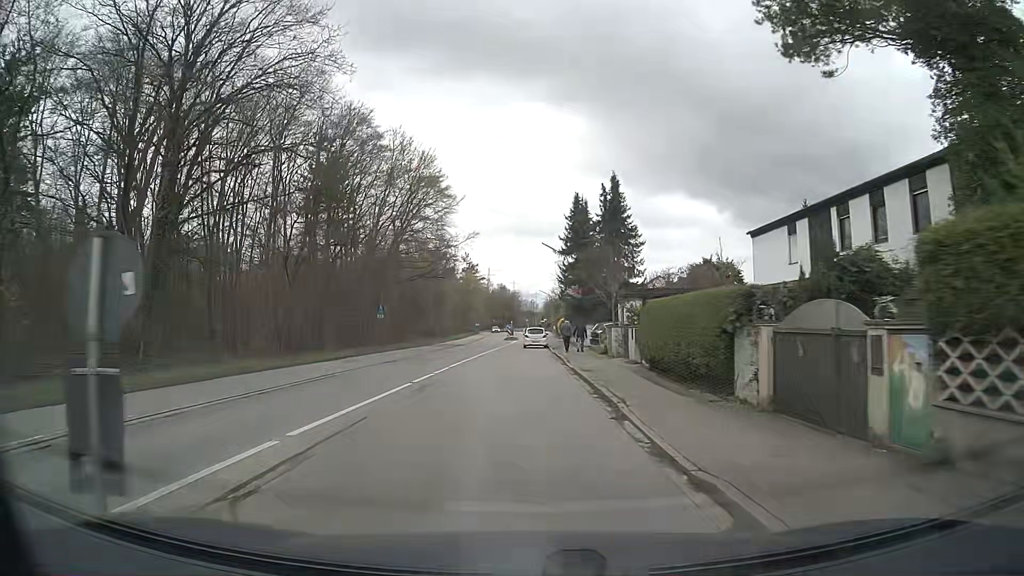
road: tertiary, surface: asphalt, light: Day
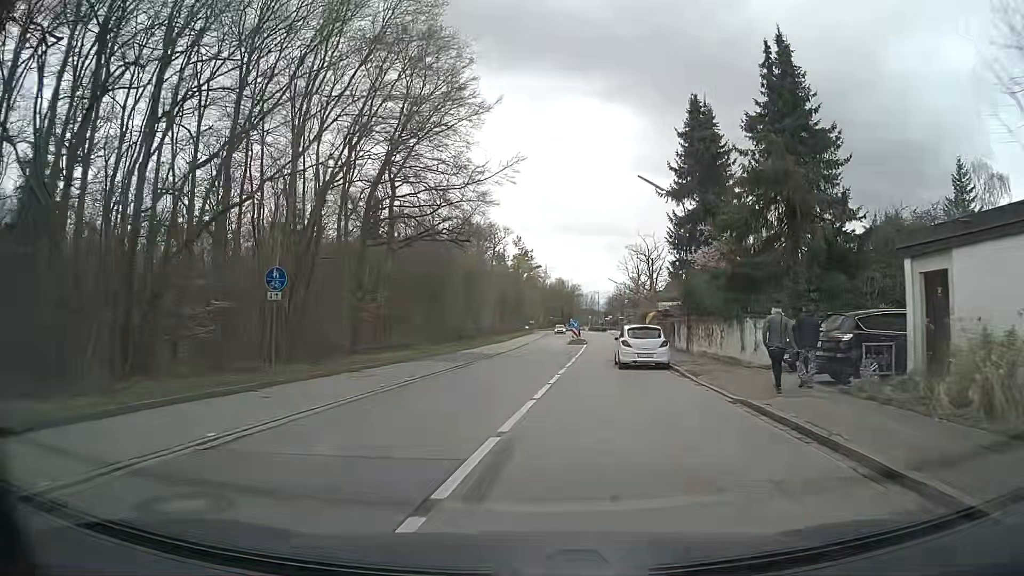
(-1.0, +25.6) m; -4°
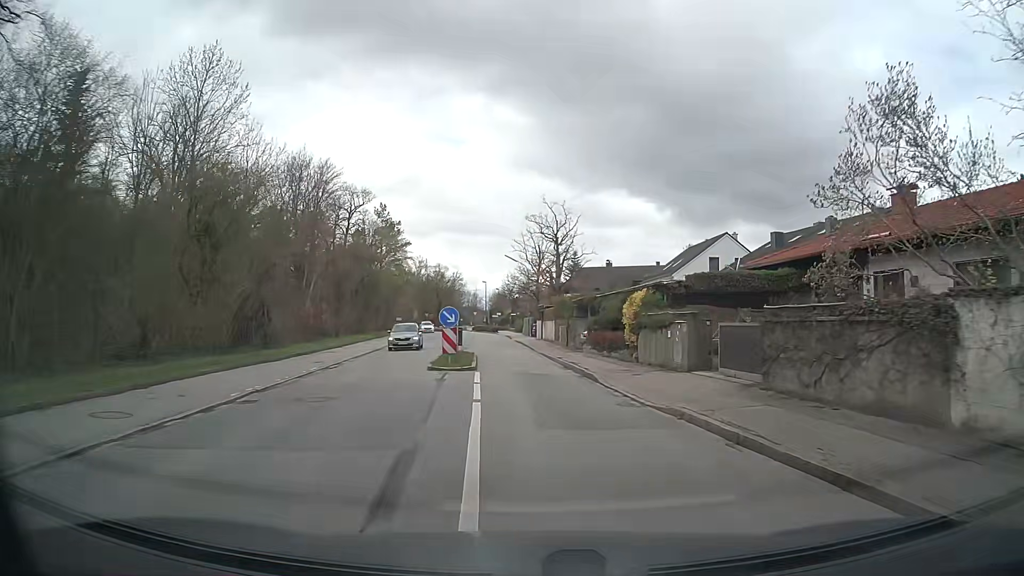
(+2.0, +32.2) m; +10°
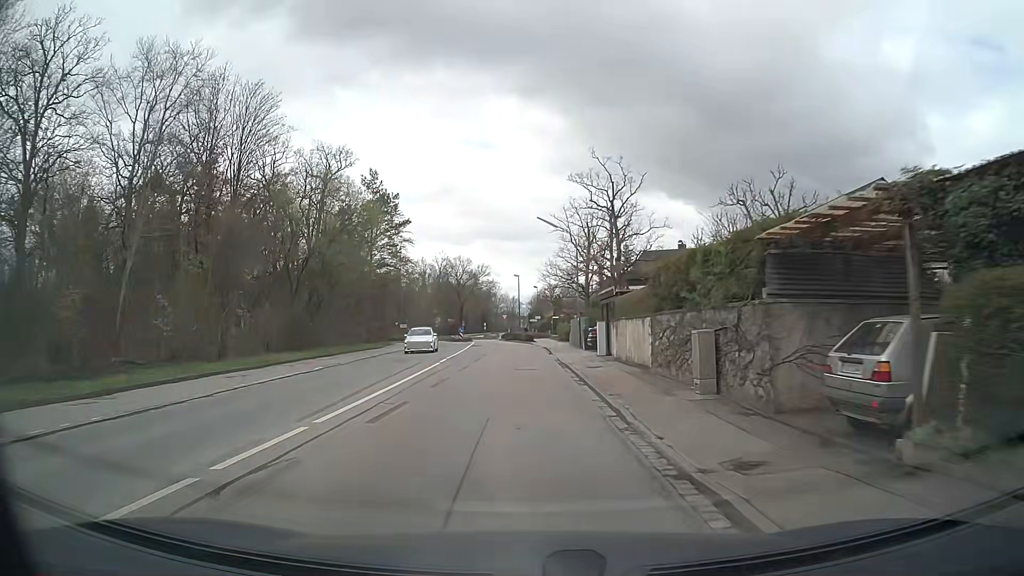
(-0.1, +26.6) m; -3°
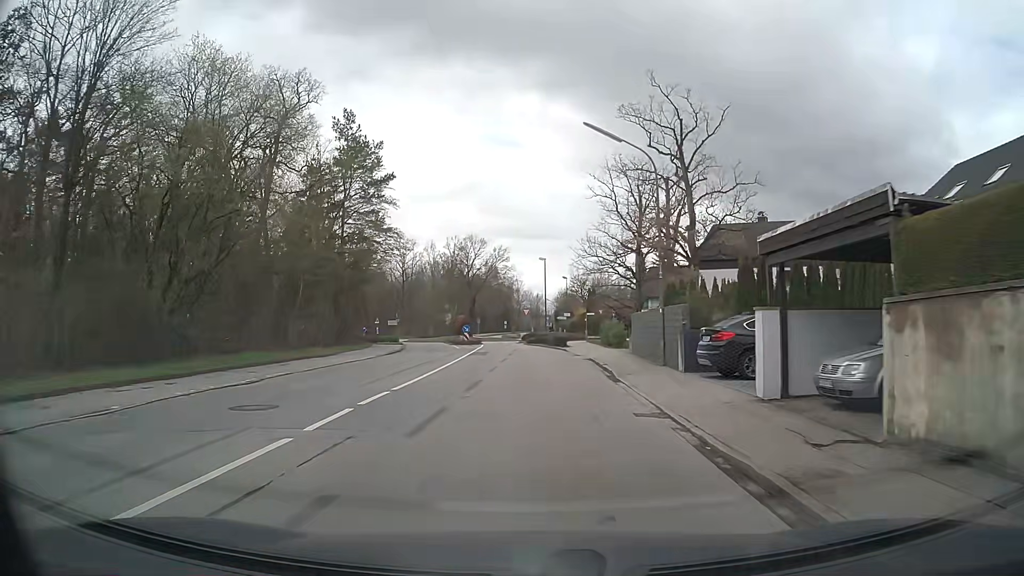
(-0.4, +19.6) m; -2°
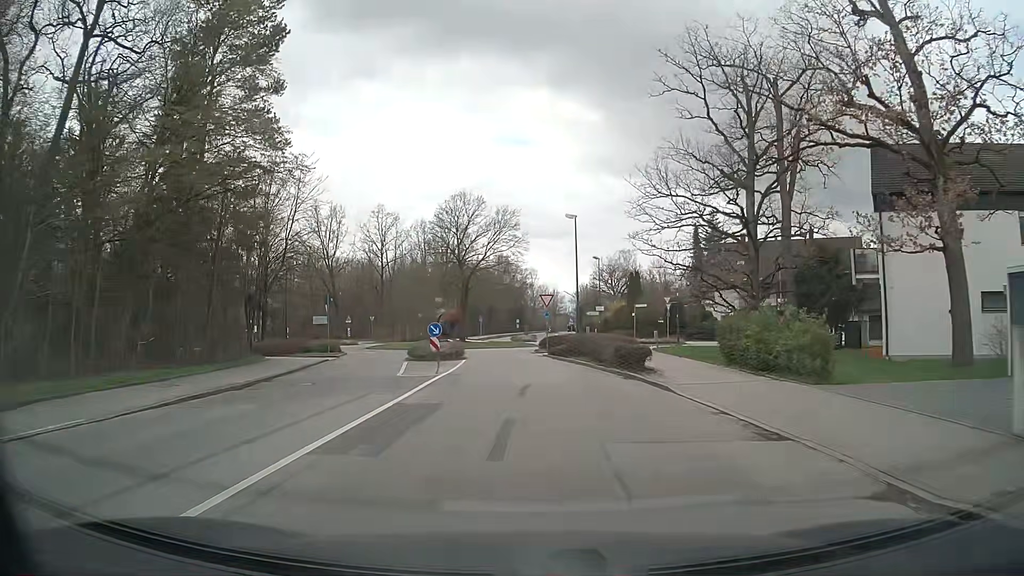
(-0.5, +25.4) m; -1°
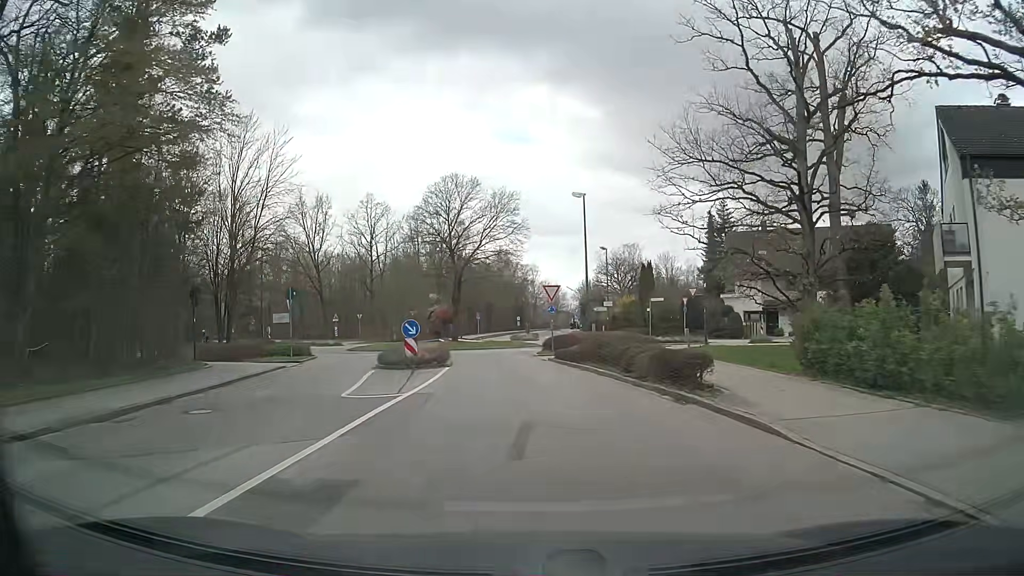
(0.0, +6.1) m; -1°
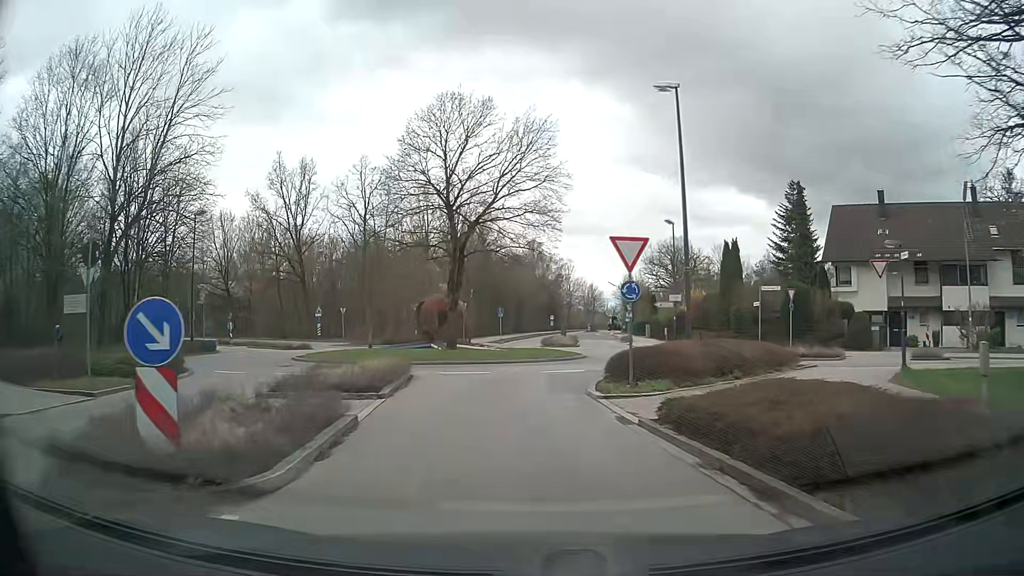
(-0.2, +16.8) m; -3°
(0, +10) (0, +20) (+5, +29) (+6, +39) (+5, +49) (+6, +59) (+7, +69) (+7, +79) (+8, +89) (+9, +99) m
